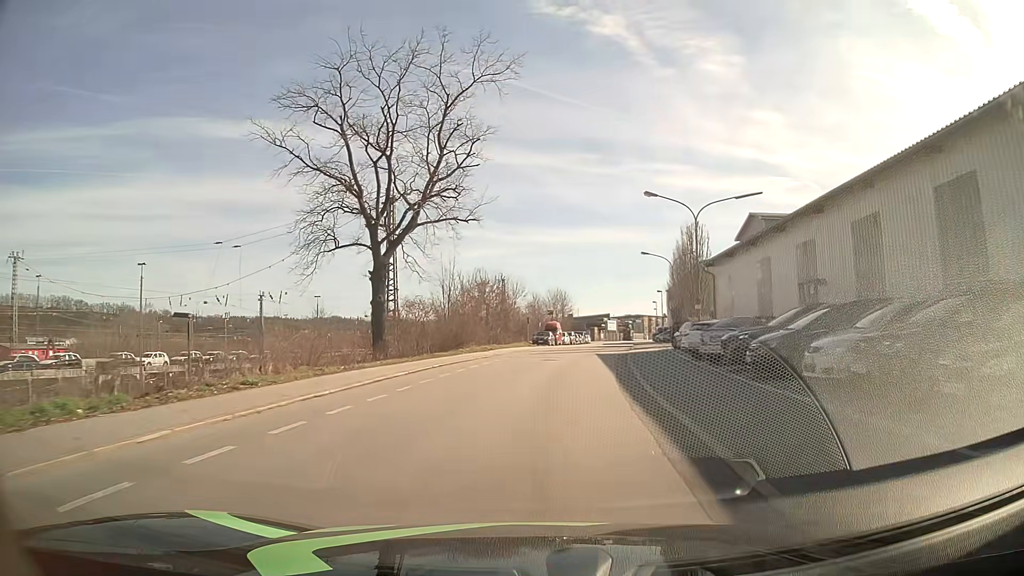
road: residential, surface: asphalt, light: Day
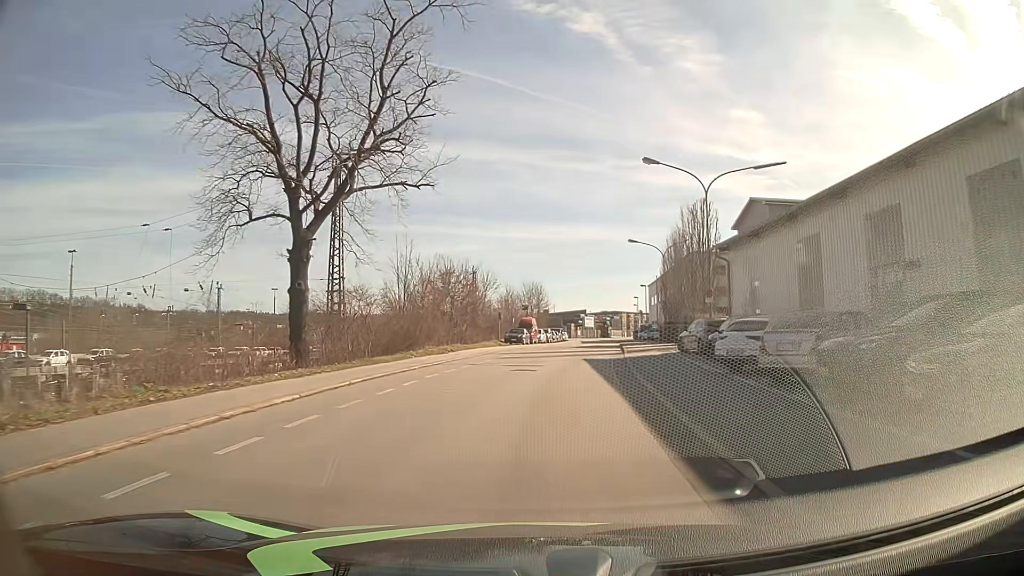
(+0.1, +7.7) m; +2°
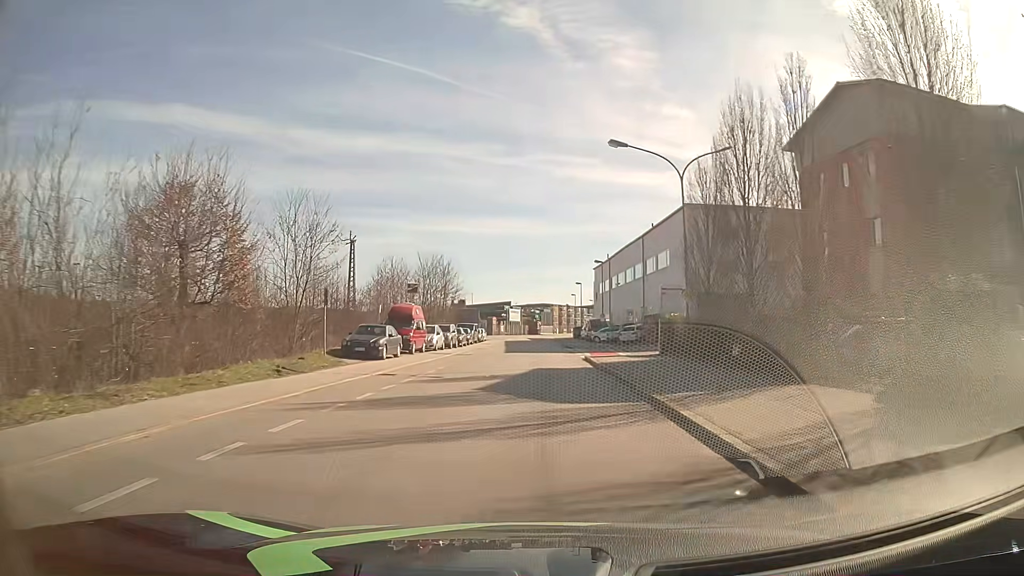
(+1.9, +31.0) m; +6°
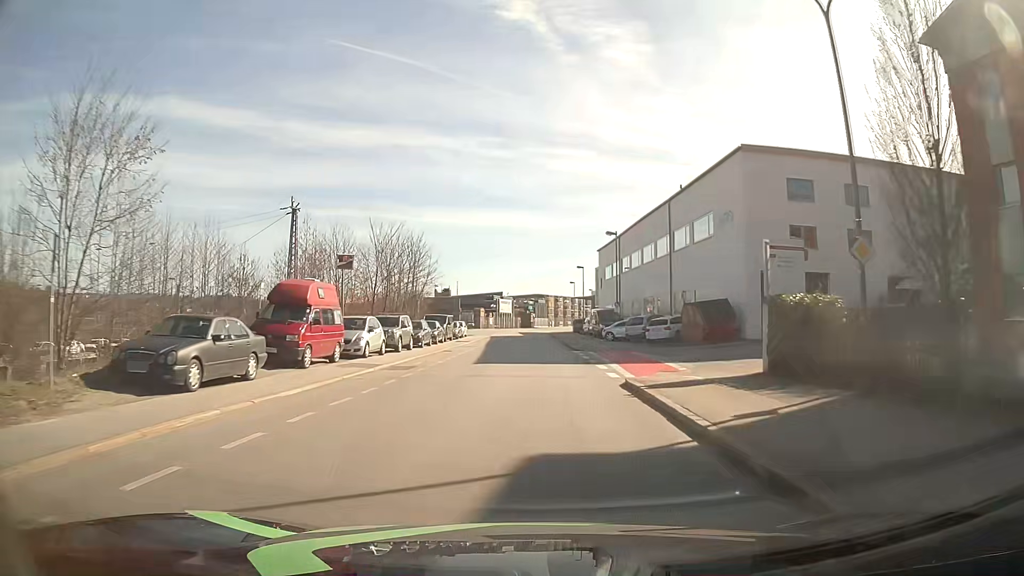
(+0.1, +15.6) m; 0°
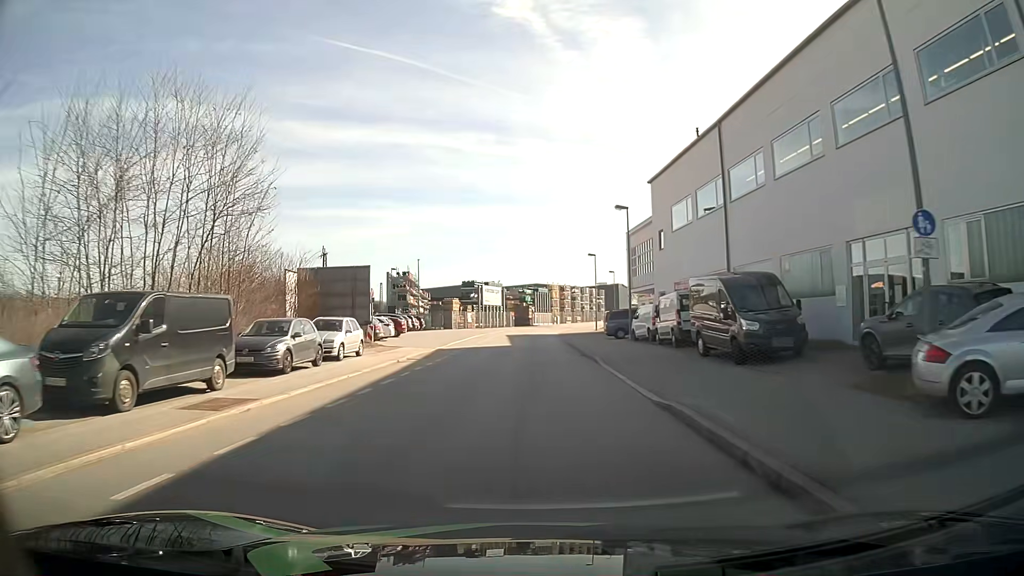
(+0.4, +38.9) m; 0°
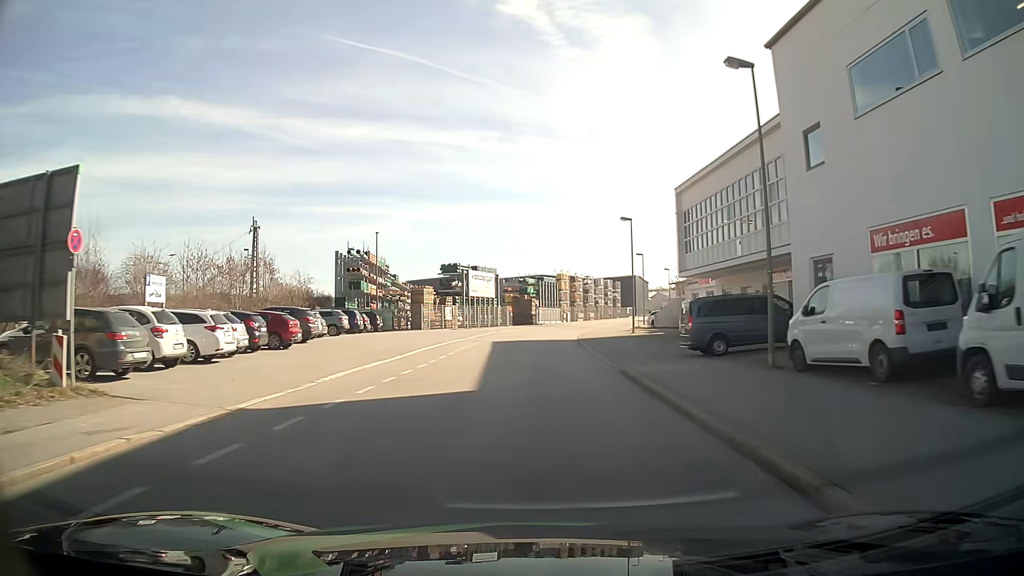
(0.0, +23.3) m; 0°
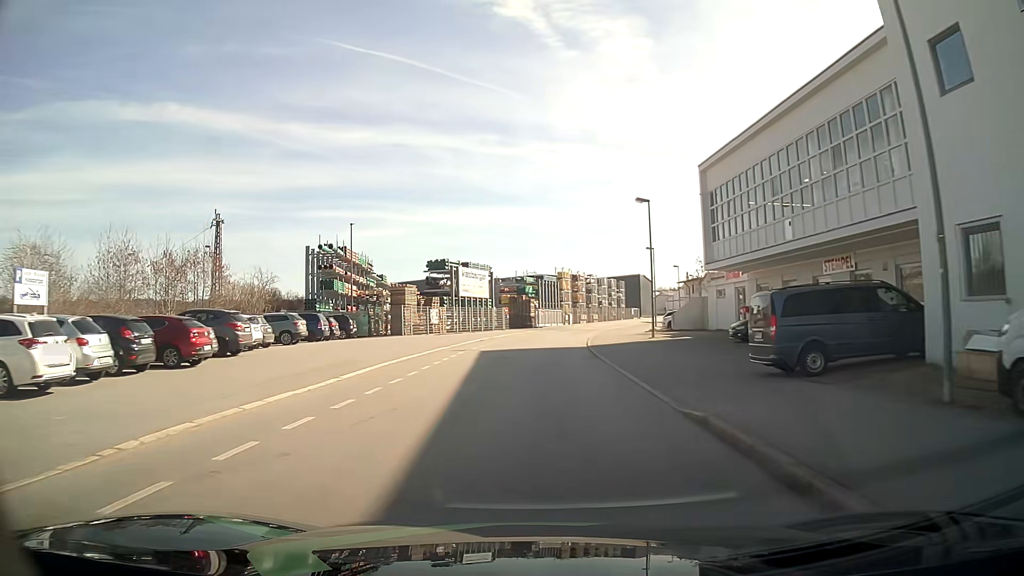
(0.0, +7.8) m; 0°
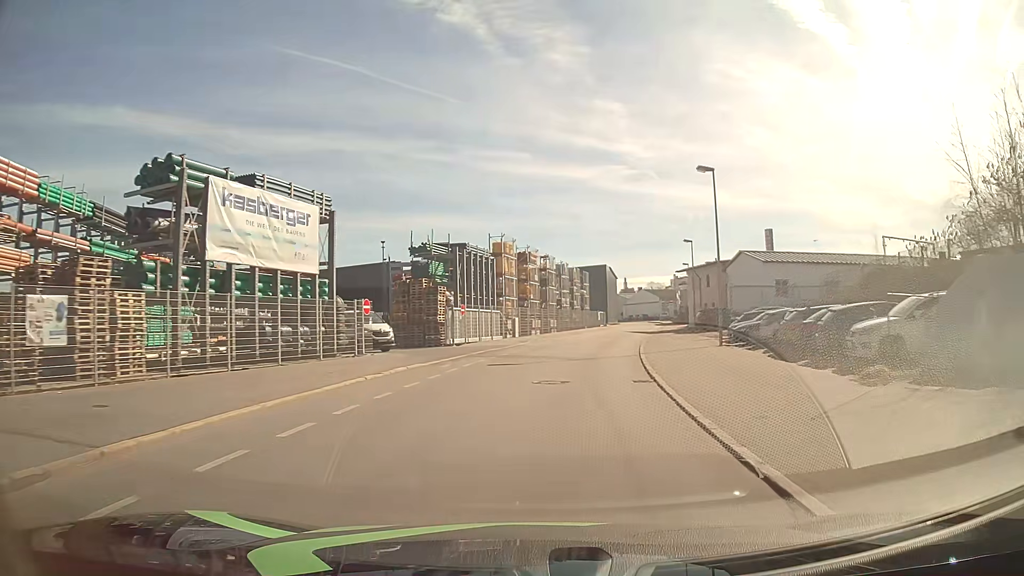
(+1.1, +38.9) m; +6°
(0, +10) (+1, +20) (+2, +30) (+4, +40) (+6, +50) (+8, +59) (+10, +69) (+12, +79) (+15, +89) (+16, +98) m
